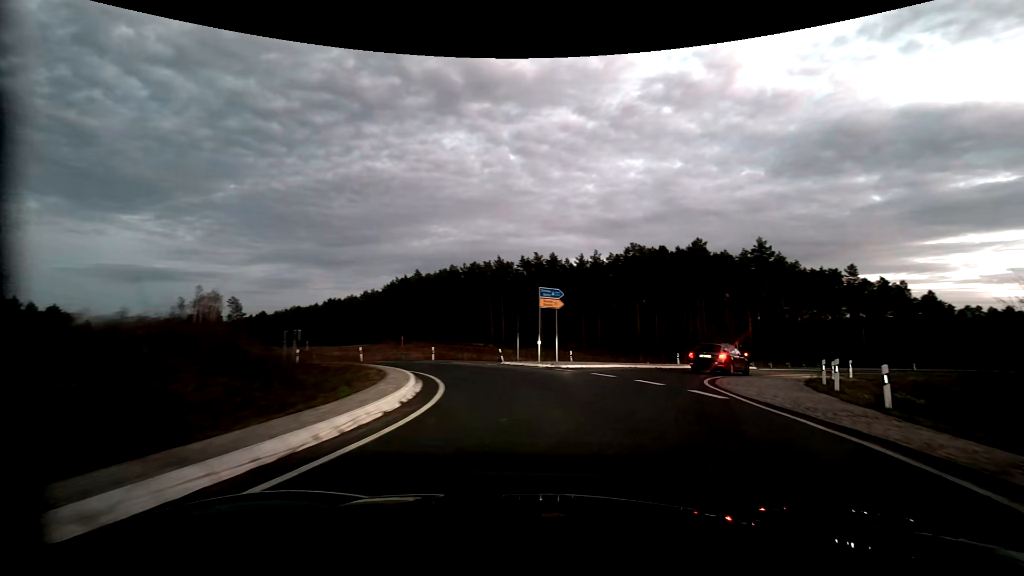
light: Dusk
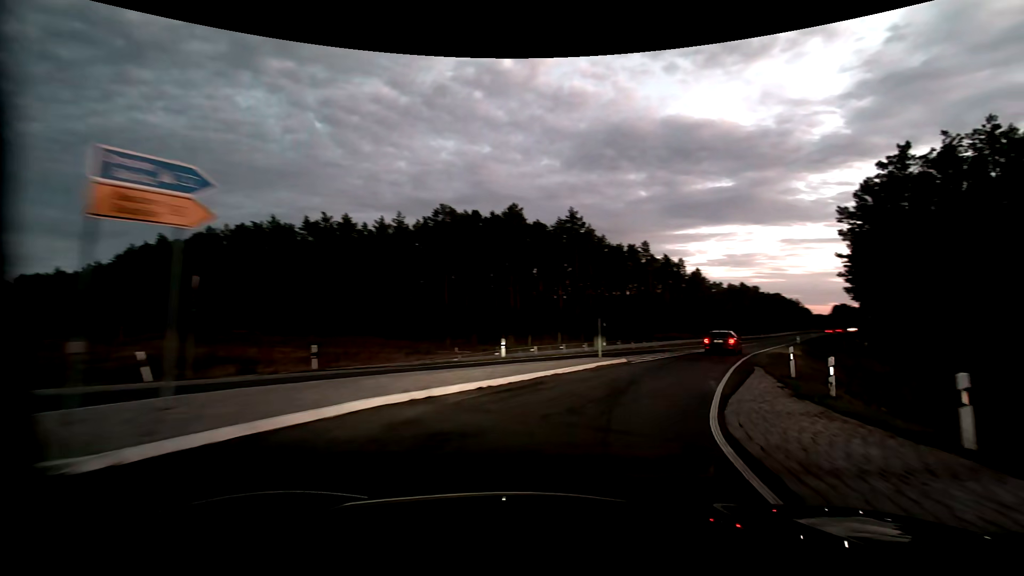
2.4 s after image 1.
(+2.9, +17.6) m; +21°
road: primary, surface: asphalt
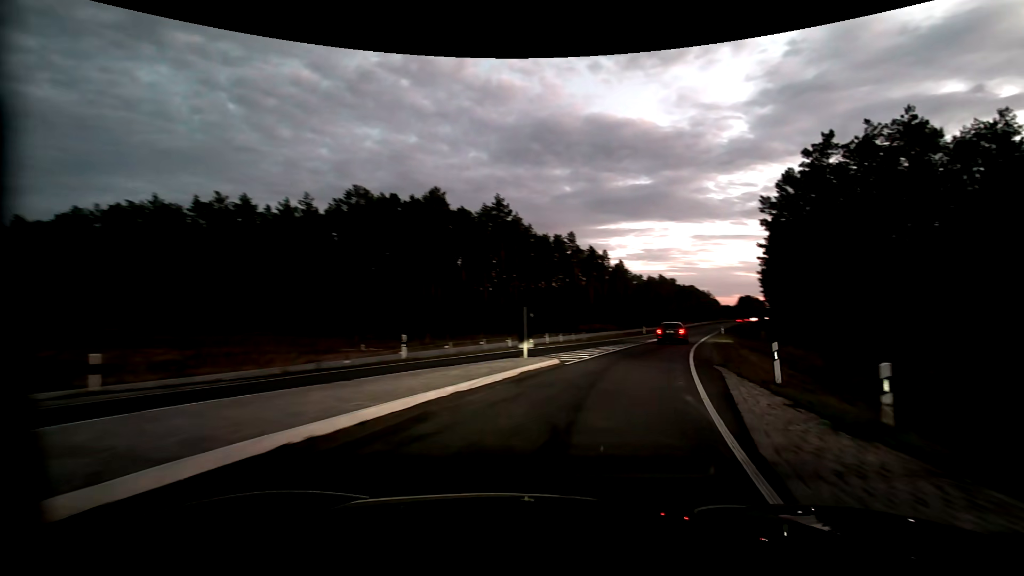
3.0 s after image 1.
(+0.4, +5.6) m; +9°
(+1, +10) (+3, +20) (+6, +29) (+9, +39) (+13, +48) (+16, +58) (+20, +67) (+23, +76) (+27, +86) (+30, +95) m
